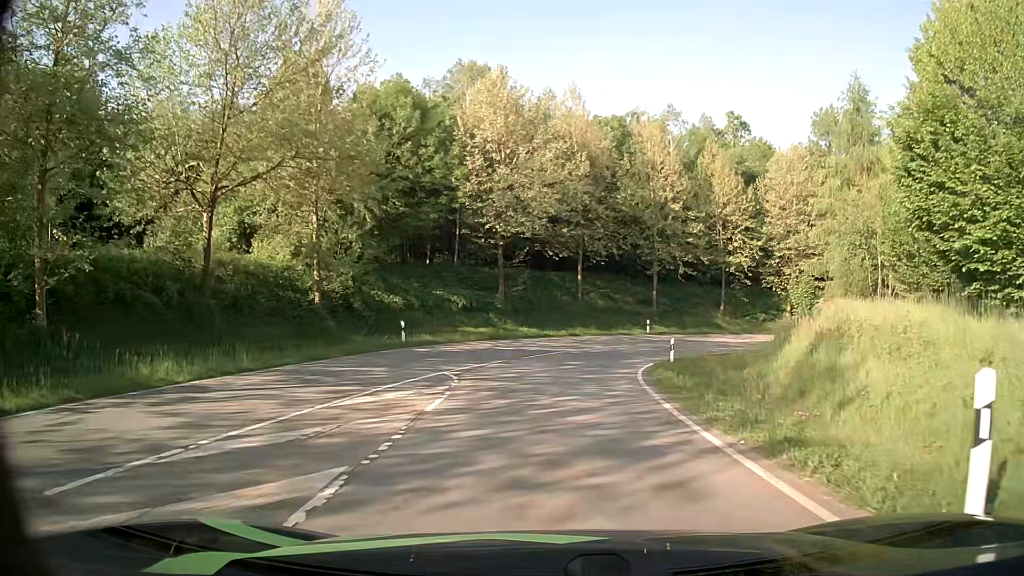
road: primary_link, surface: asphalt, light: Day
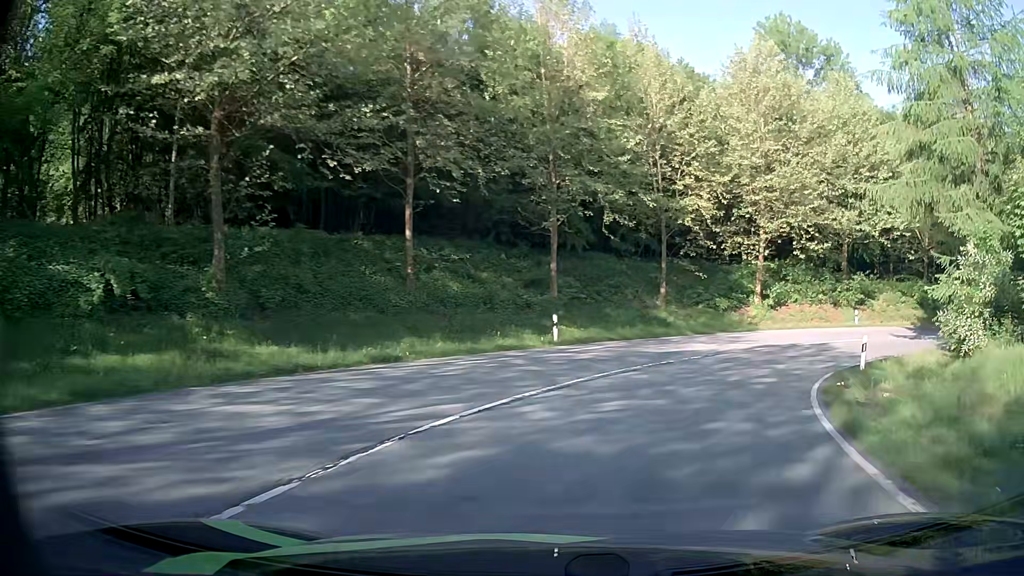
(+1.5, +26.5) m; +11°
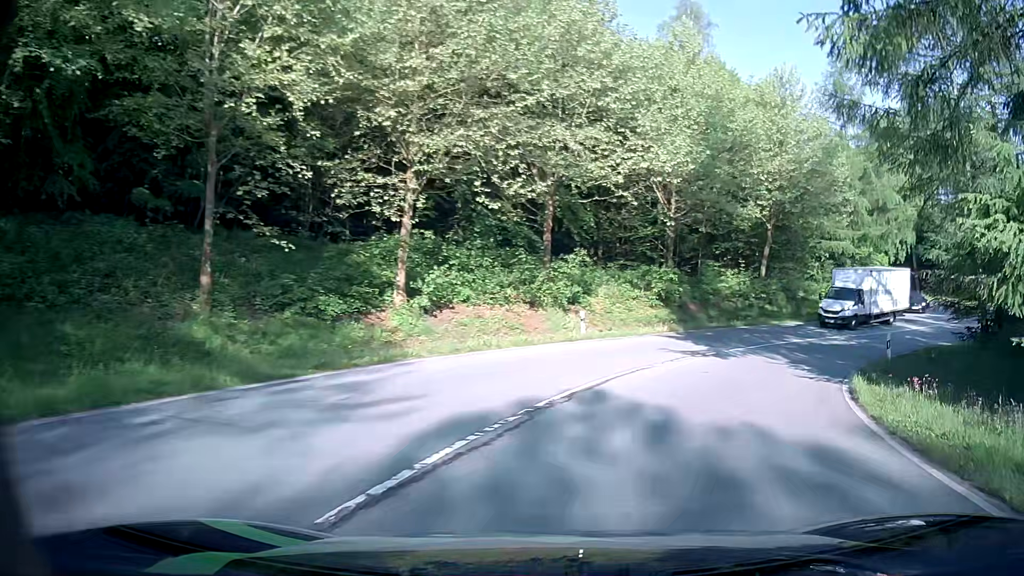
(+4.8, +19.2) m; +30°
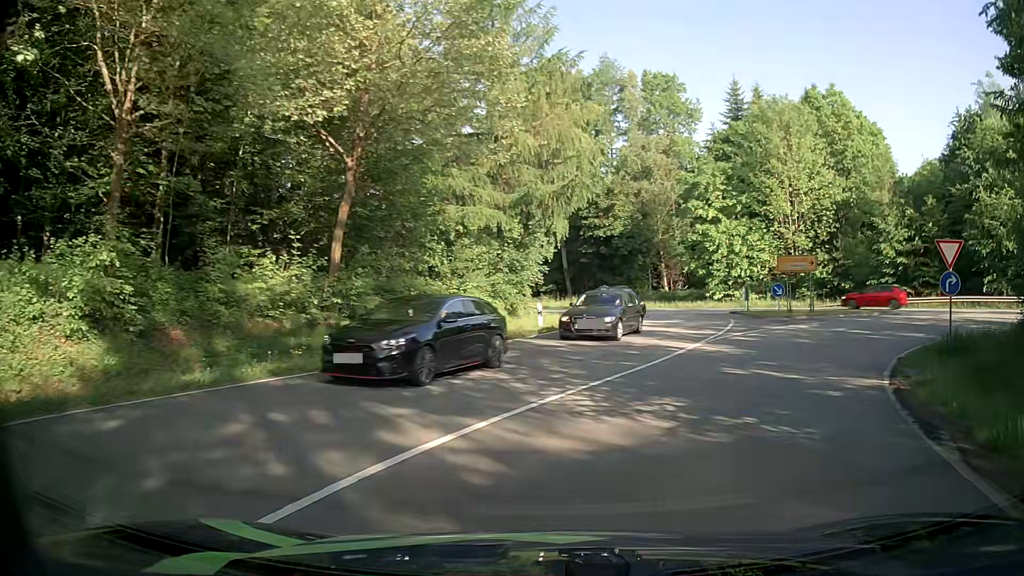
(+6.8, +20.5) m; +35°
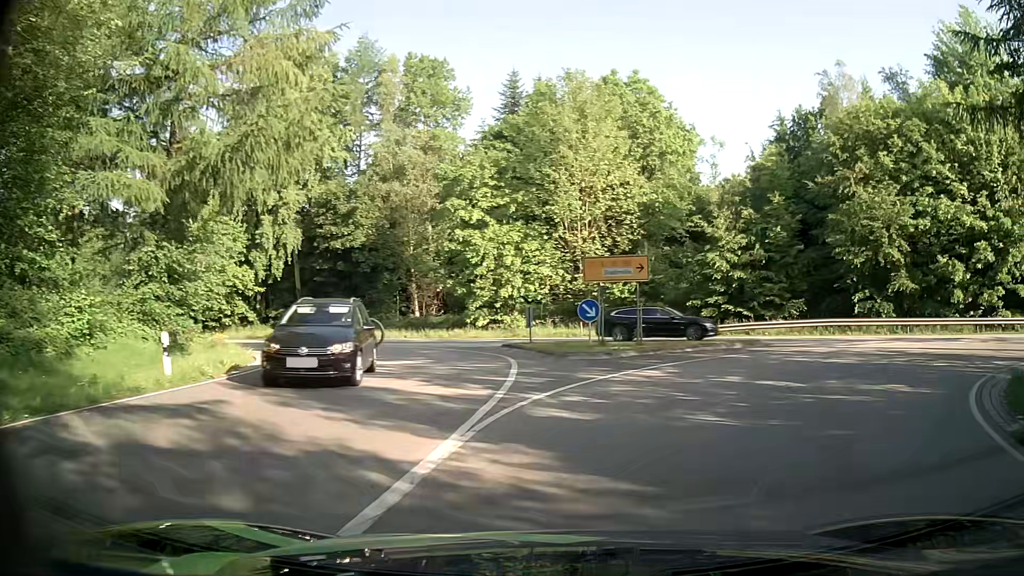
(+1.8, +11.5) m; +19°
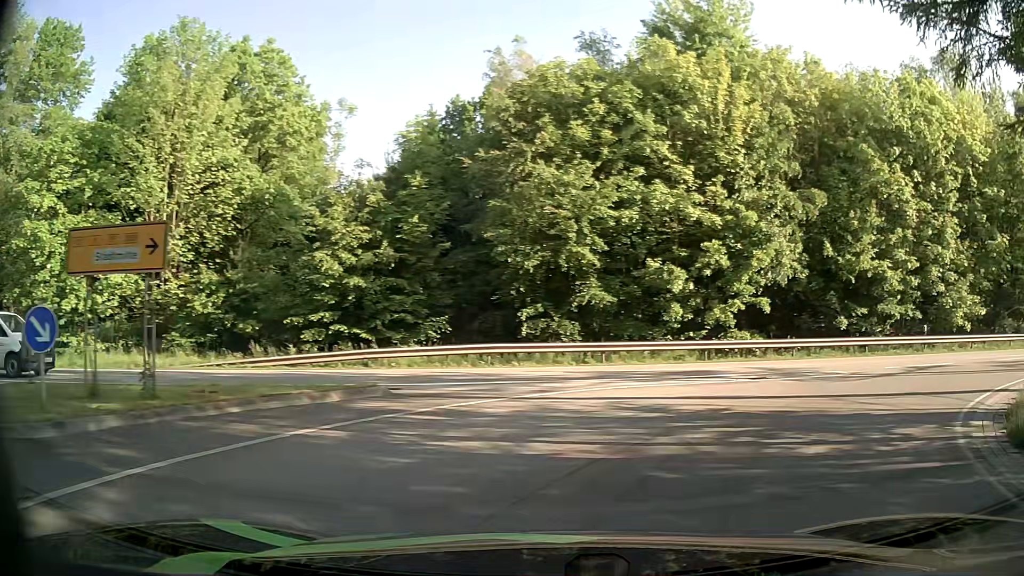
(+2.5, +9.5) m; +31°
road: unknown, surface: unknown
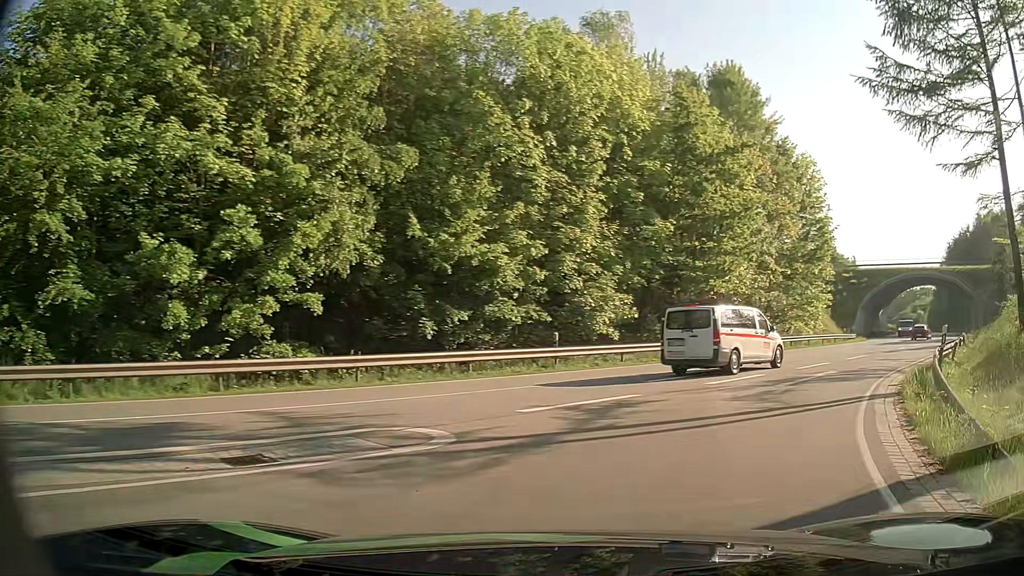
(+3.0, +8.8) m; +36°
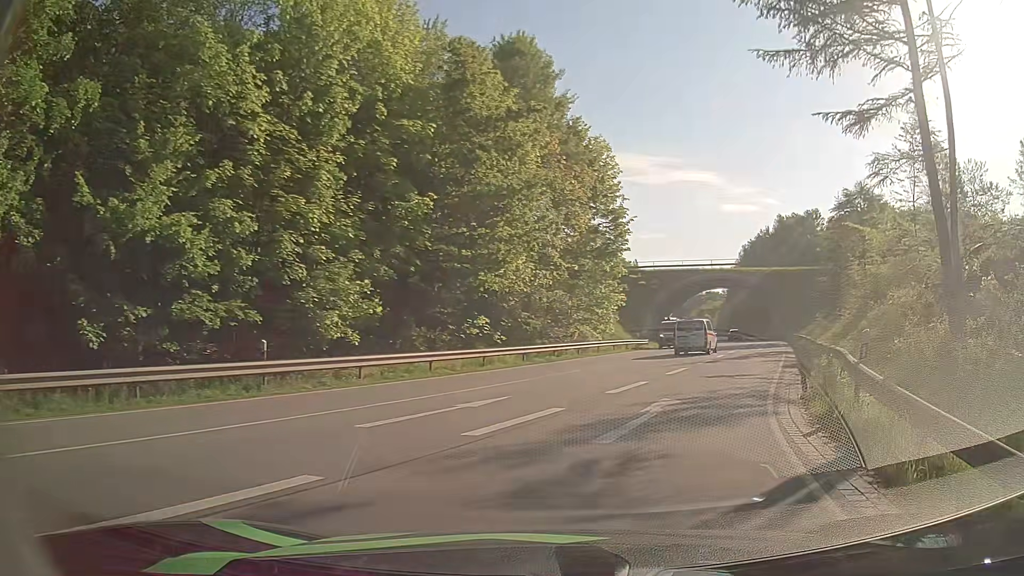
(+1.2, +6.8) m; +20°
